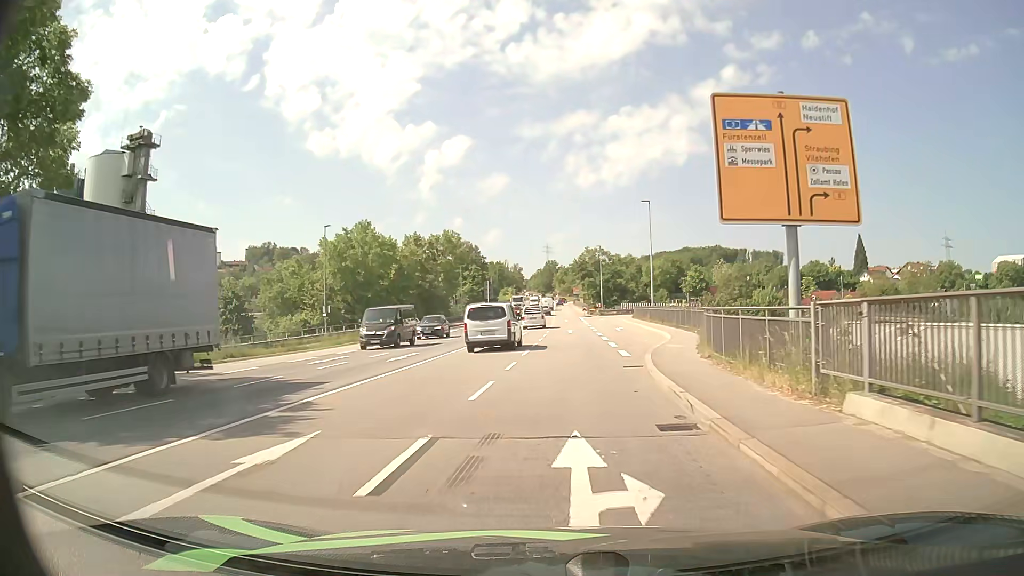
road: primary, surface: asphalt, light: Day
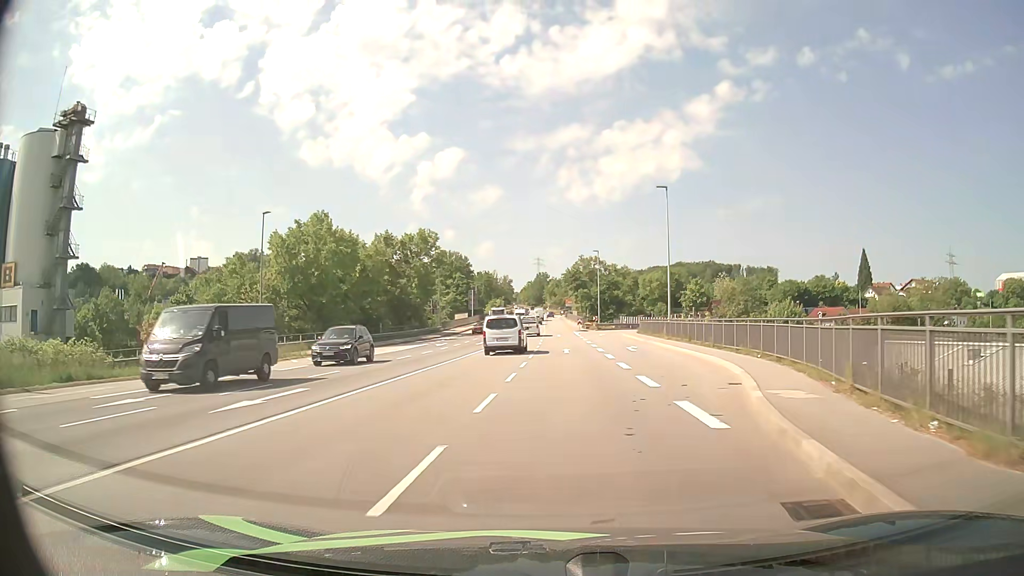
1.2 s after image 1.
(+0.1, +12.5) m; +1°
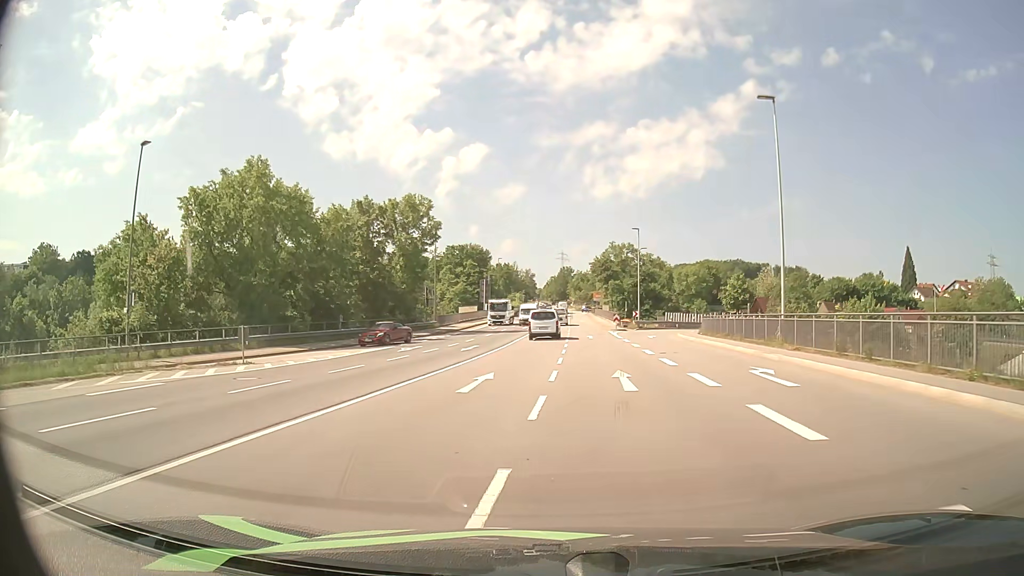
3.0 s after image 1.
(-0.2, +19.6) m; -2°
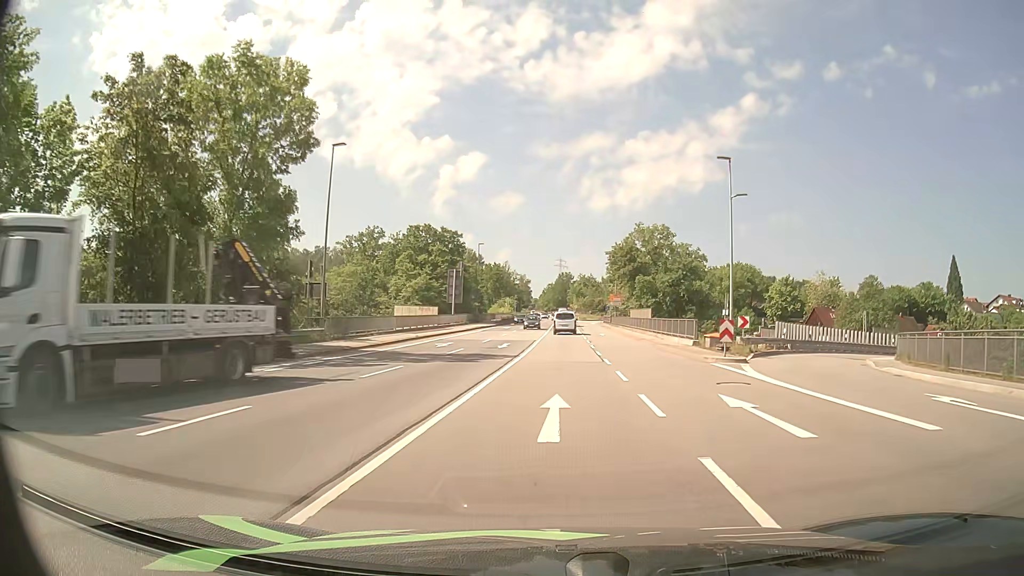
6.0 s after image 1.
(-0.3, +35.9) m; 0°
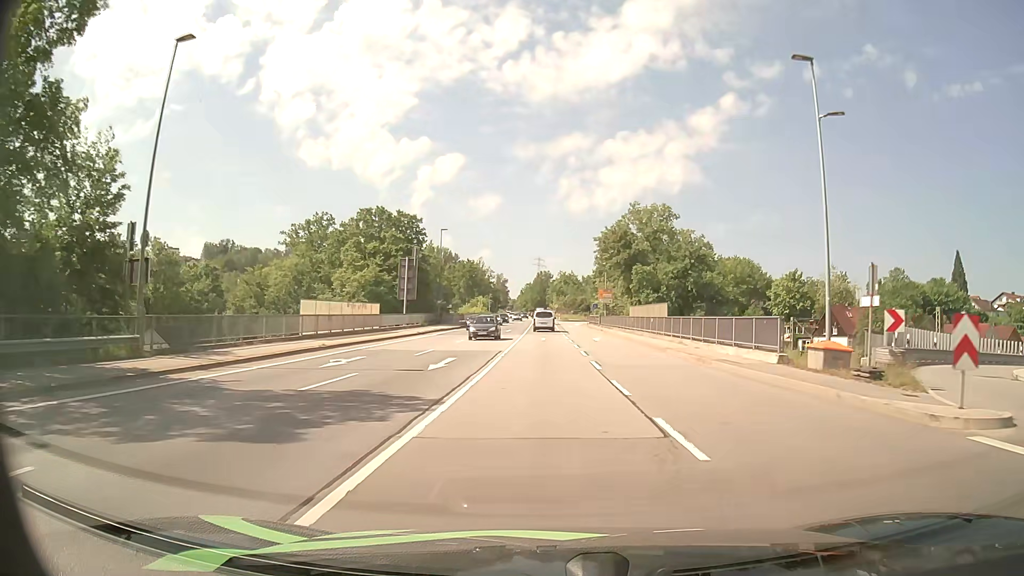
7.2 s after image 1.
(+0.2, +15.3) m; +2°
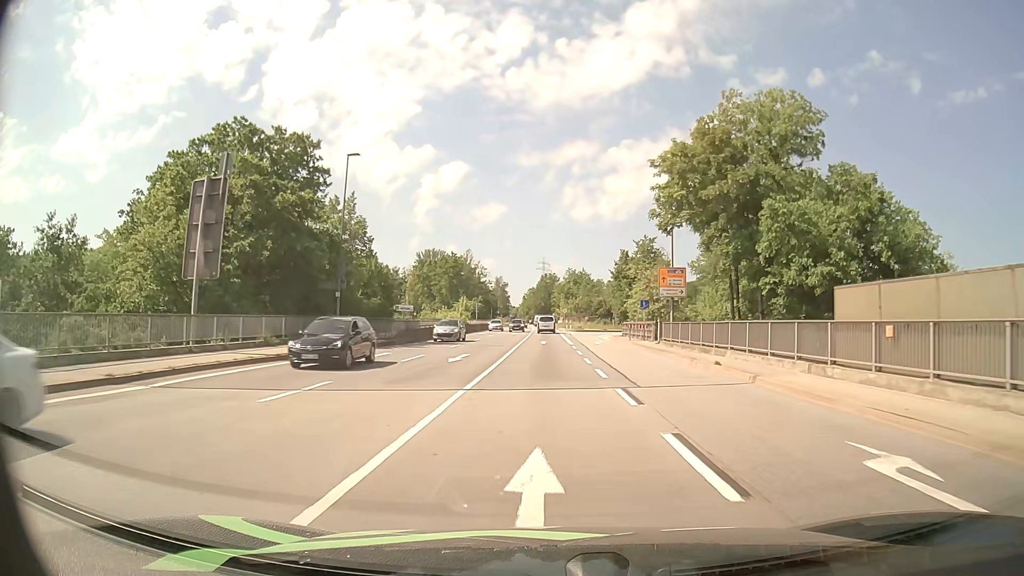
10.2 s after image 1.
(0.0, +38.0) m; 0°
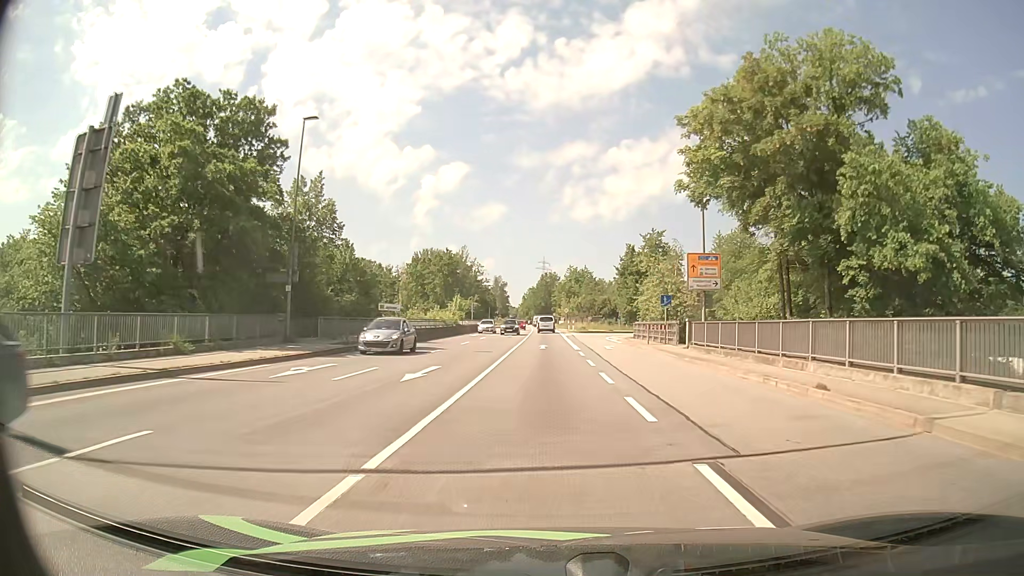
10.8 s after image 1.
(0.0, +7.6) m; 0°
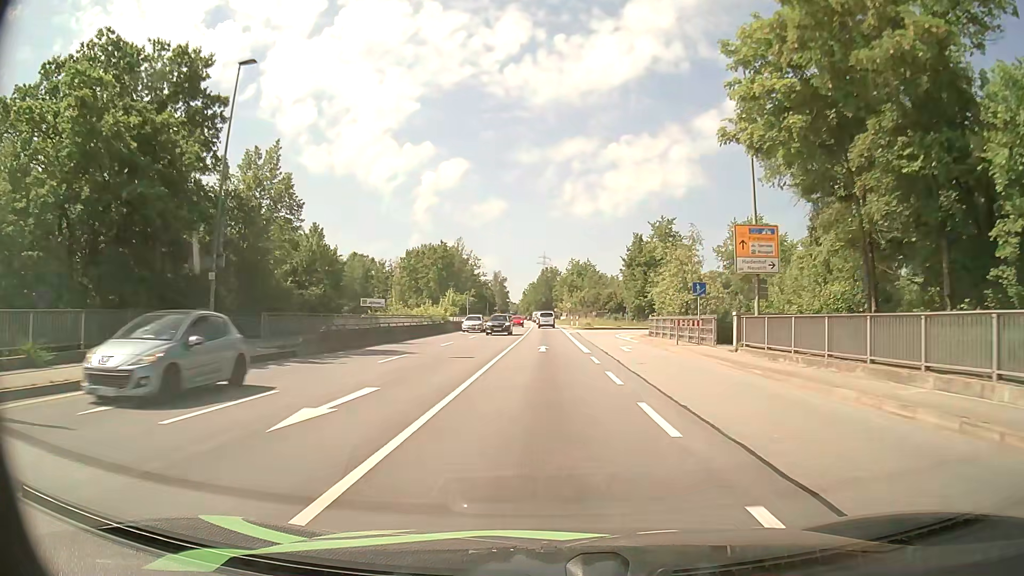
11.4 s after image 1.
(0.0, +7.6) m; 0°
(0, +10) (0, +20) (0, +30) (0, +40) (0, +50) (0, +60) (0, +70) (-1, +80) (-1, +90) (-1, +100) m
